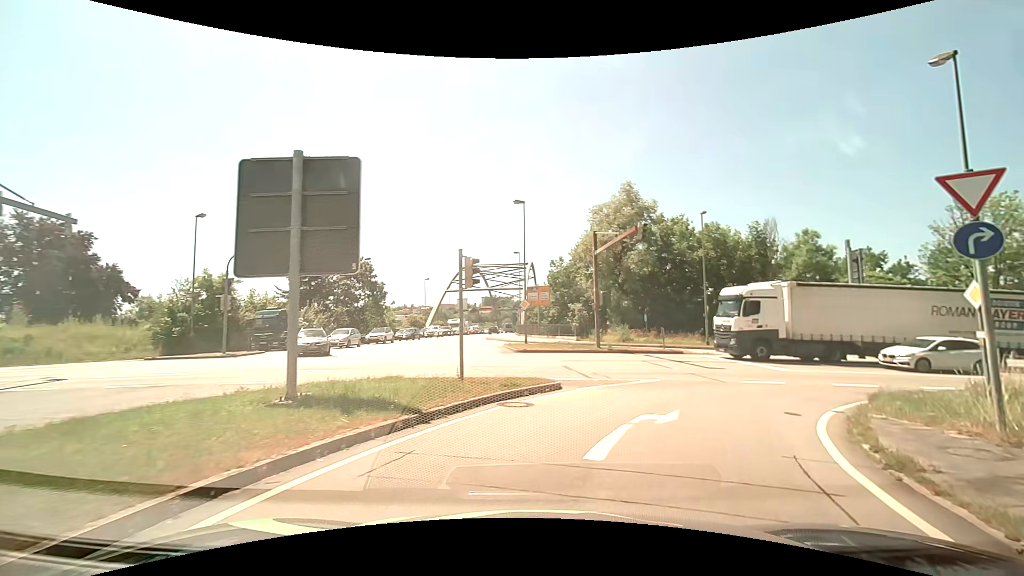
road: residential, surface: asphalt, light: Day
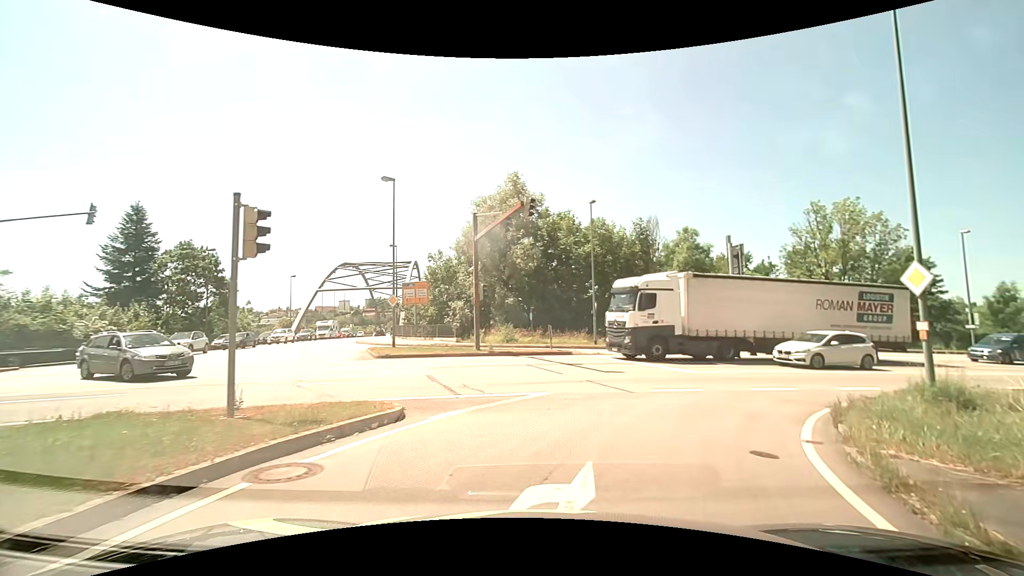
(+0.6, +4.8) m; +13°
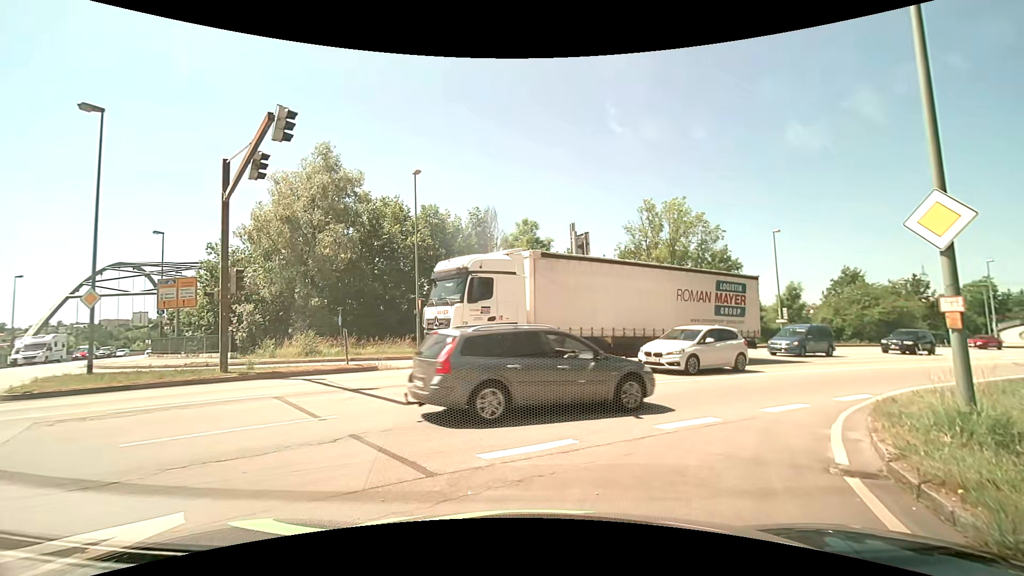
(+1.2, +7.2) m; +19°
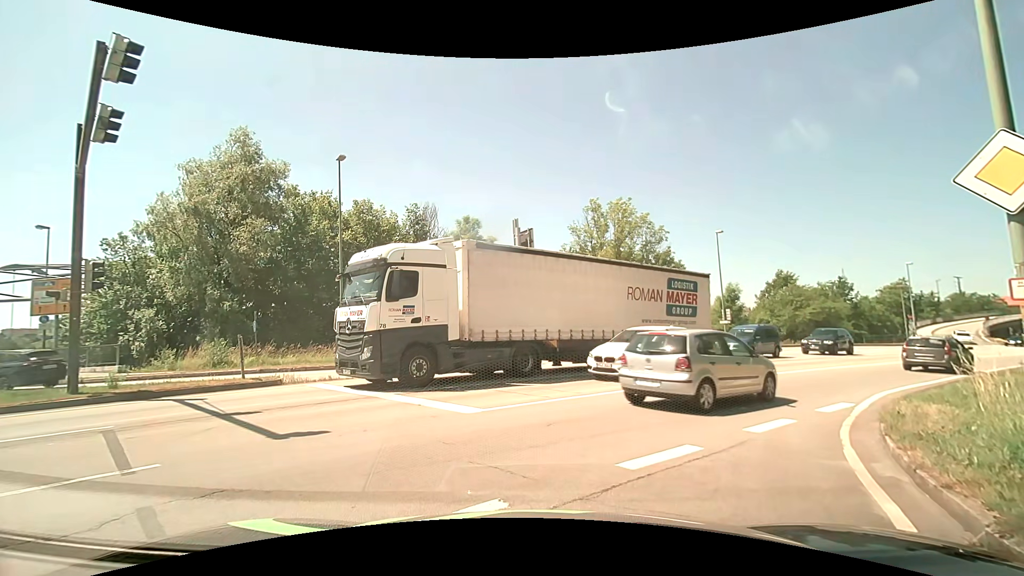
(+0.1, +2.3) m; +4°
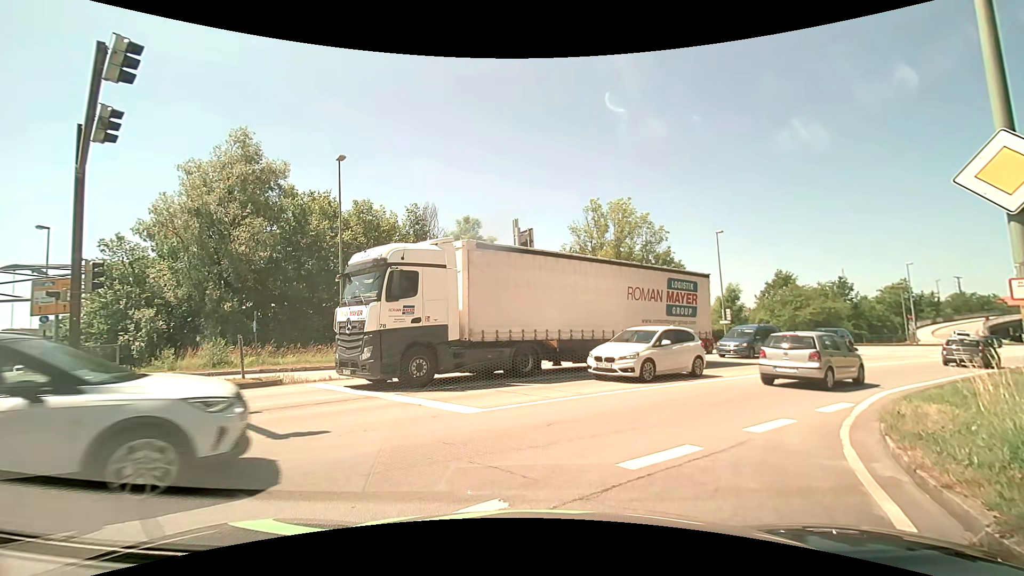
(0.0, 0.0) m; 0°
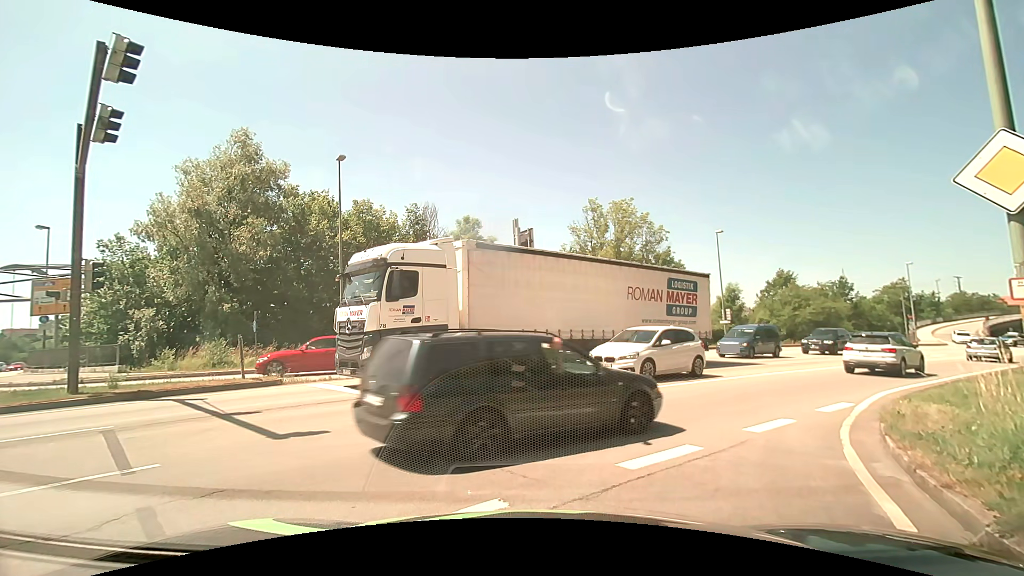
(0.0, 0.0) m; 0°
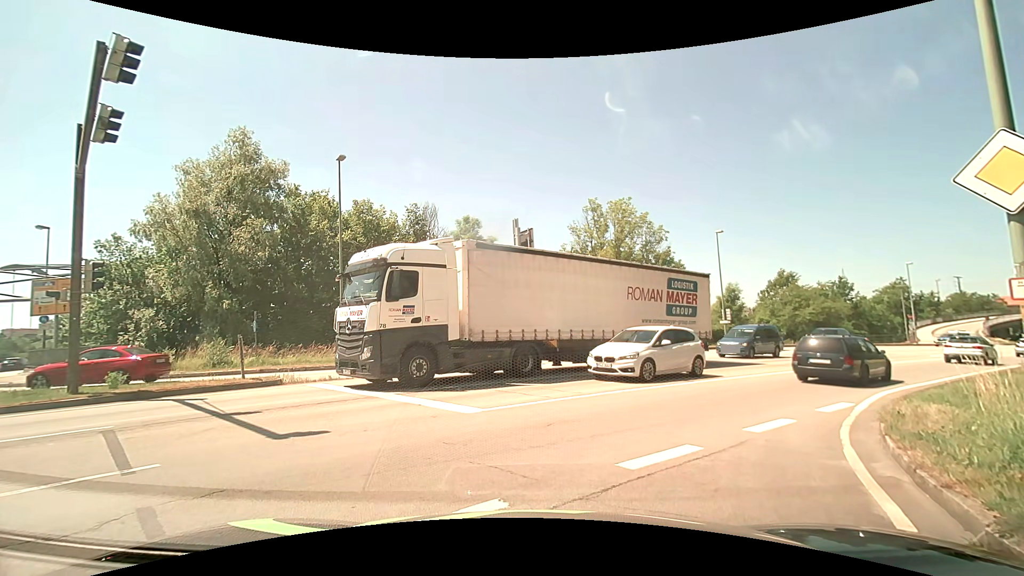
(0.0, 0.0) m; 0°
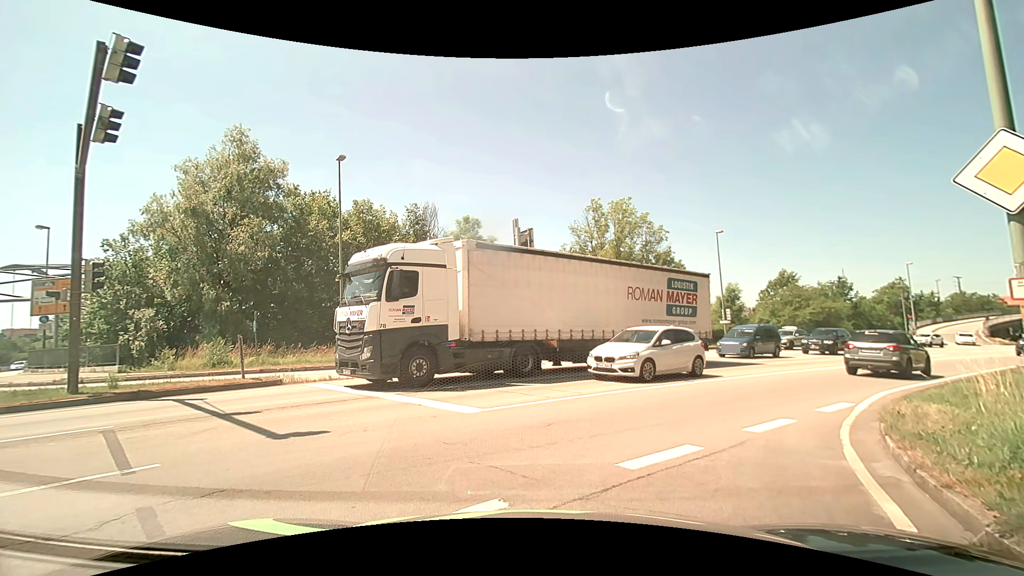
(0.0, 0.0) m; 0°
(+2, +10) (+9, +17) (+16, +24) (+24, +30) (+32, +36) (+39, +43) (+48, +48) (+56, +54) (+64, +59) (+73, +65) m
